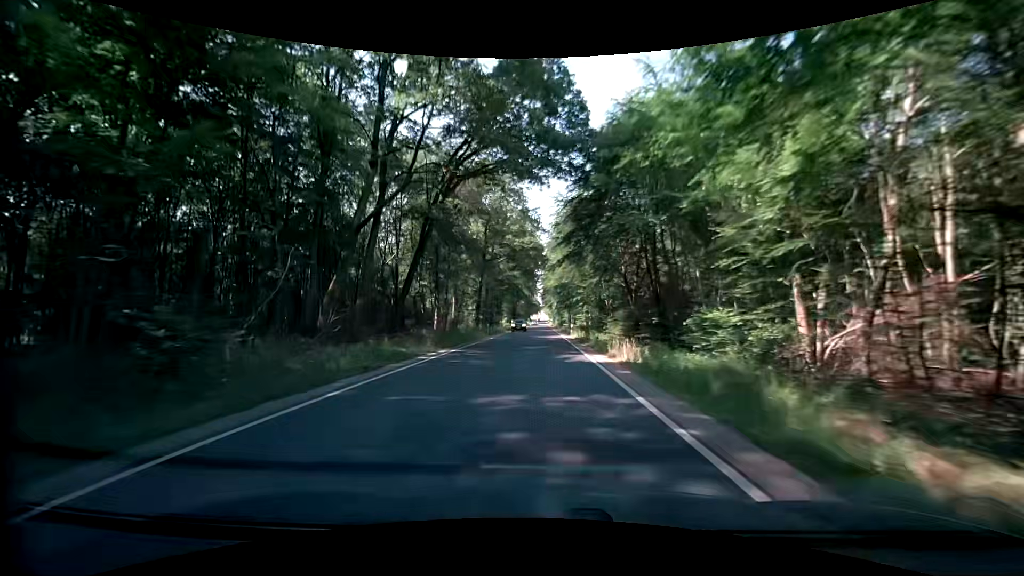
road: secondary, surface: asphalt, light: Day
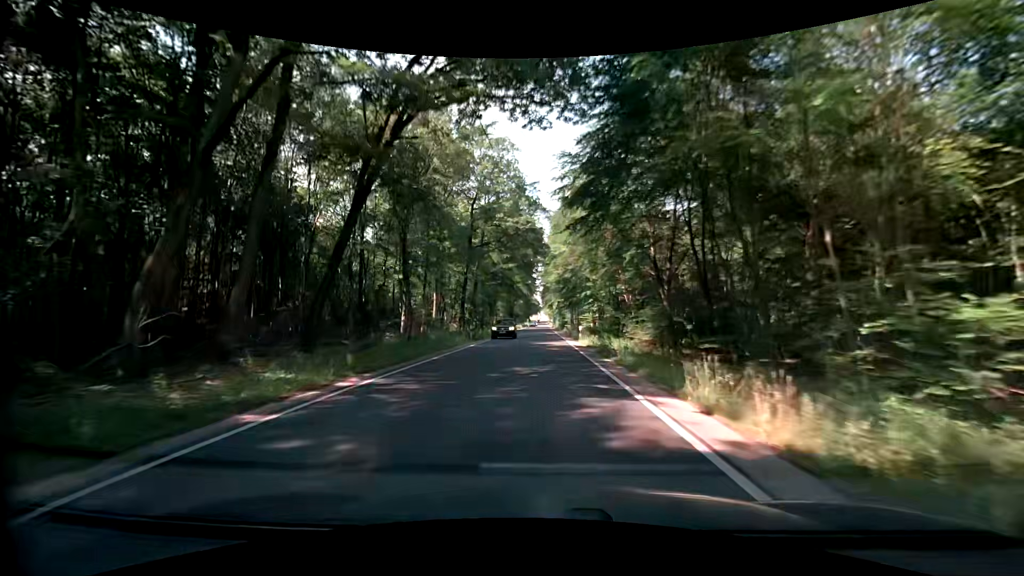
(-0.1, +10.8) m; 0°
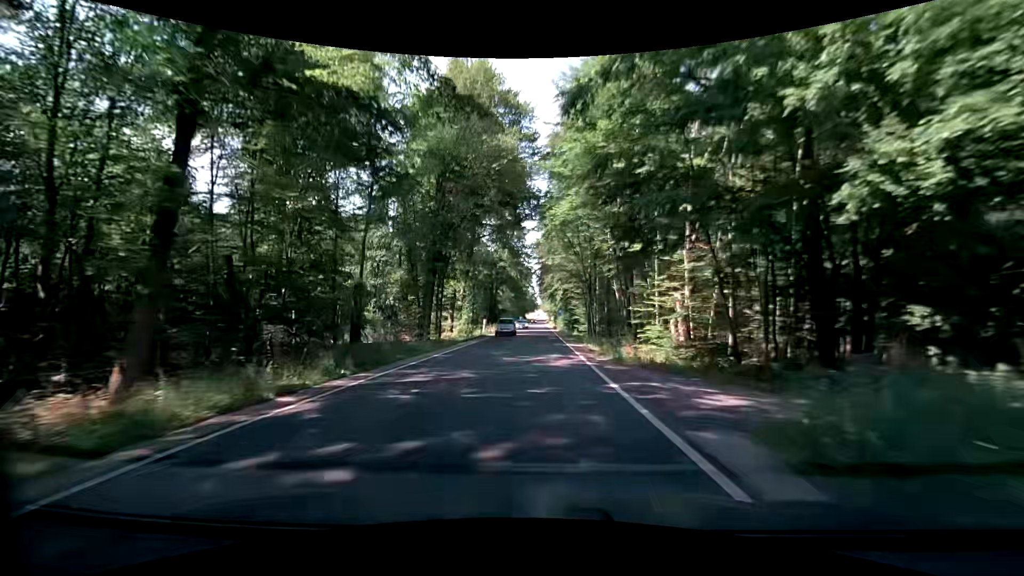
(+0.1, +43.2) m; 0°
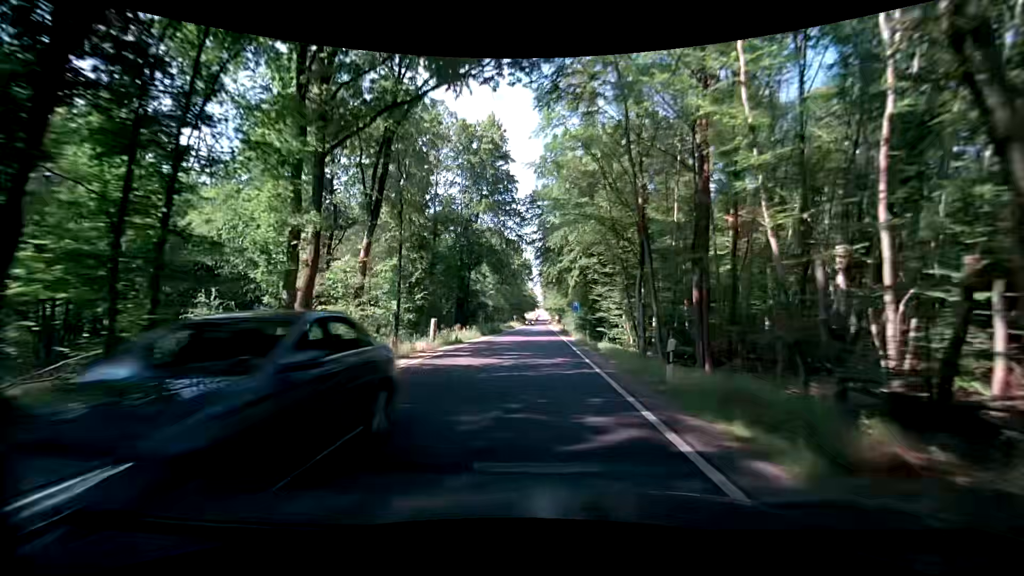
(-0.1, +32.4) m; 0°
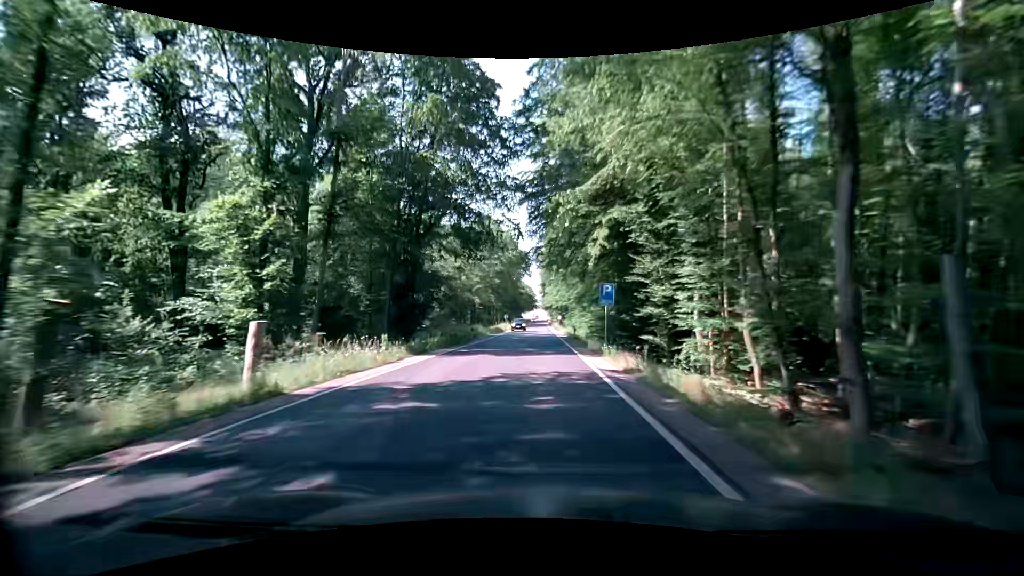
(+0.2, +21.5) m; 0°
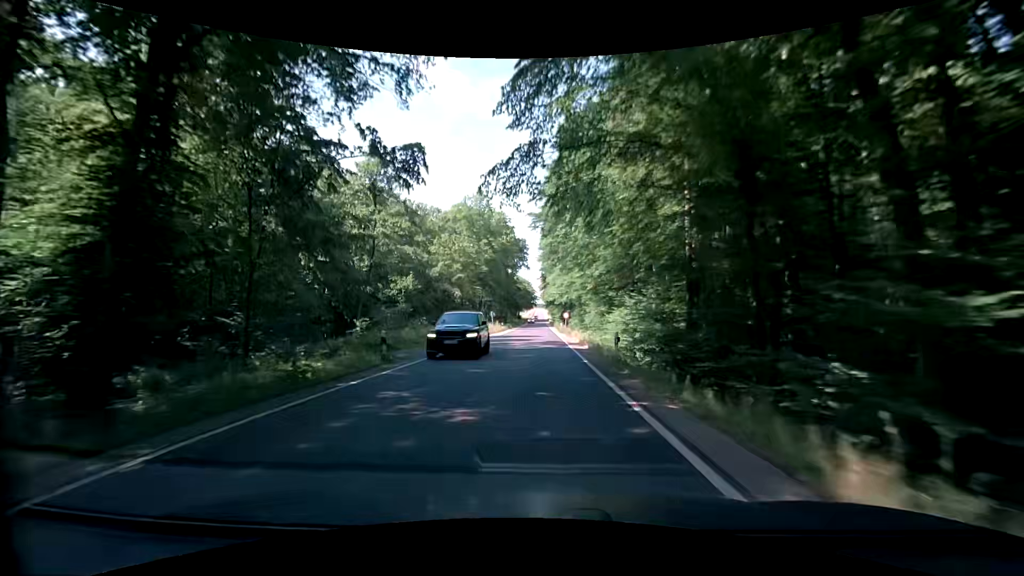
(+0.1, +21.5) m; +1°
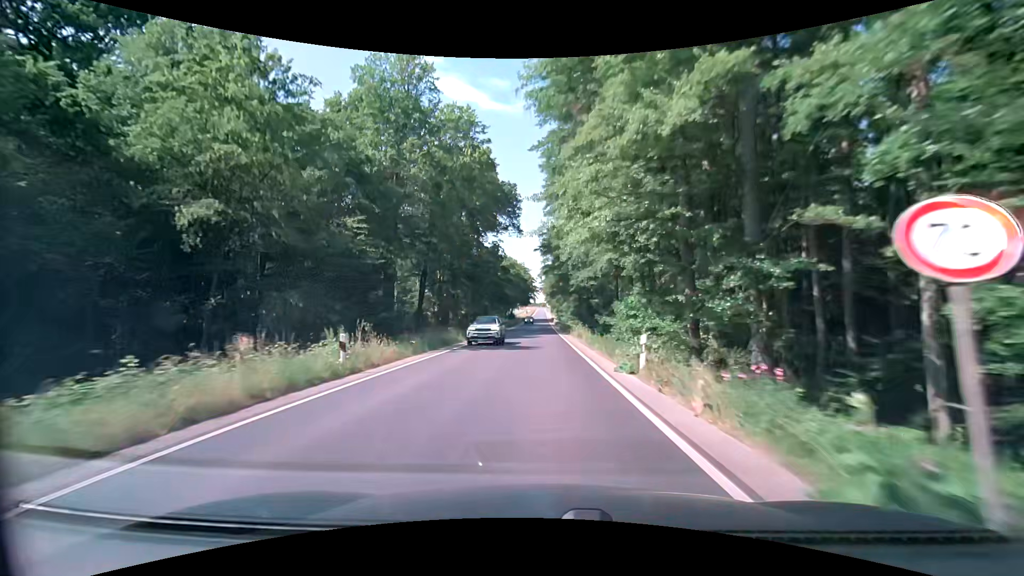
(-0.2, +53.7) m; 0°
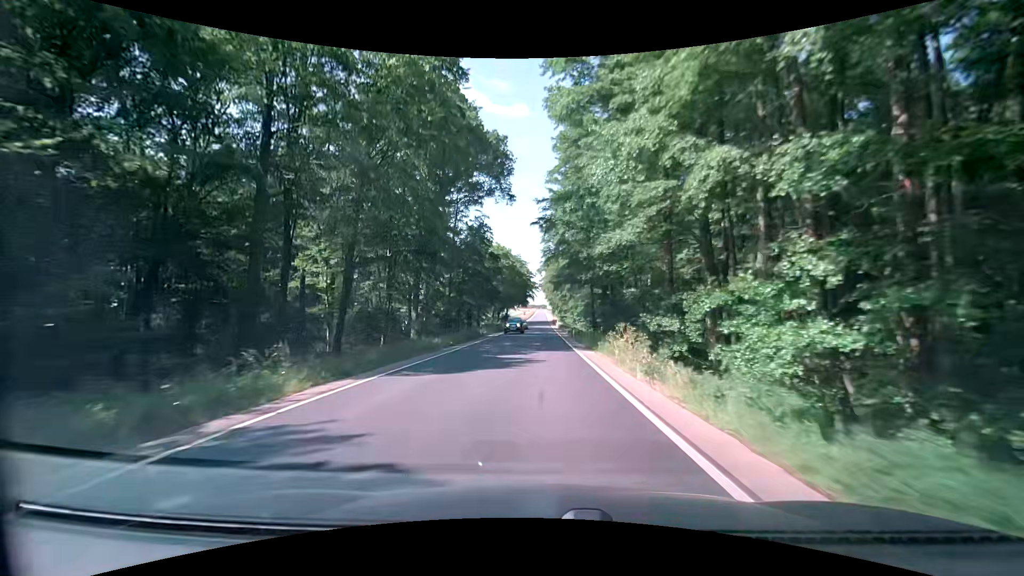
(-0.1, +21.5) m; -1°
(0, +10) (0, +20) (0, +30) (0, +40) (0, +50) (0, +60) (0, +70) (0, +80) (0, +90) (0, +100) m
